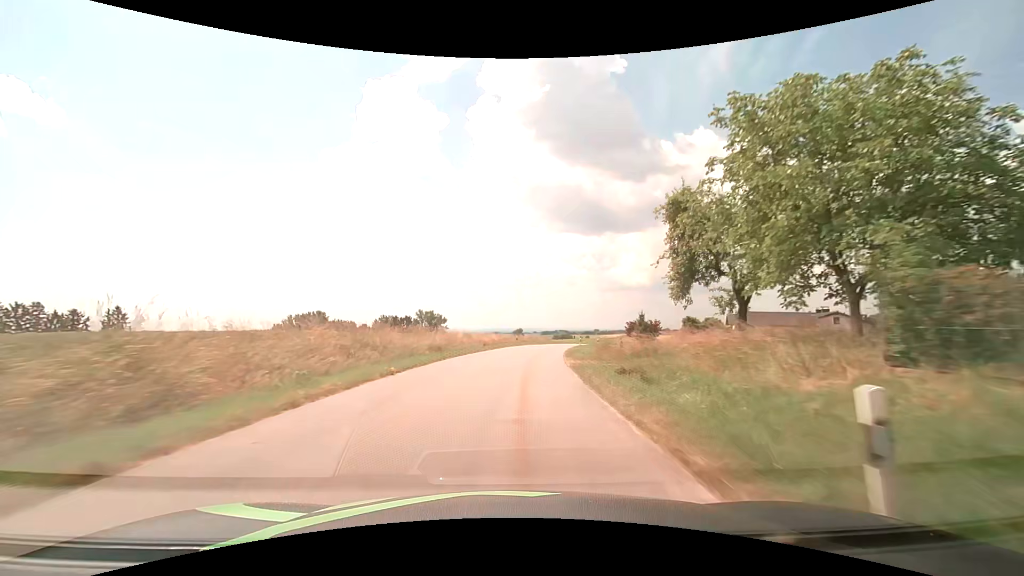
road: tertiary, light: Day
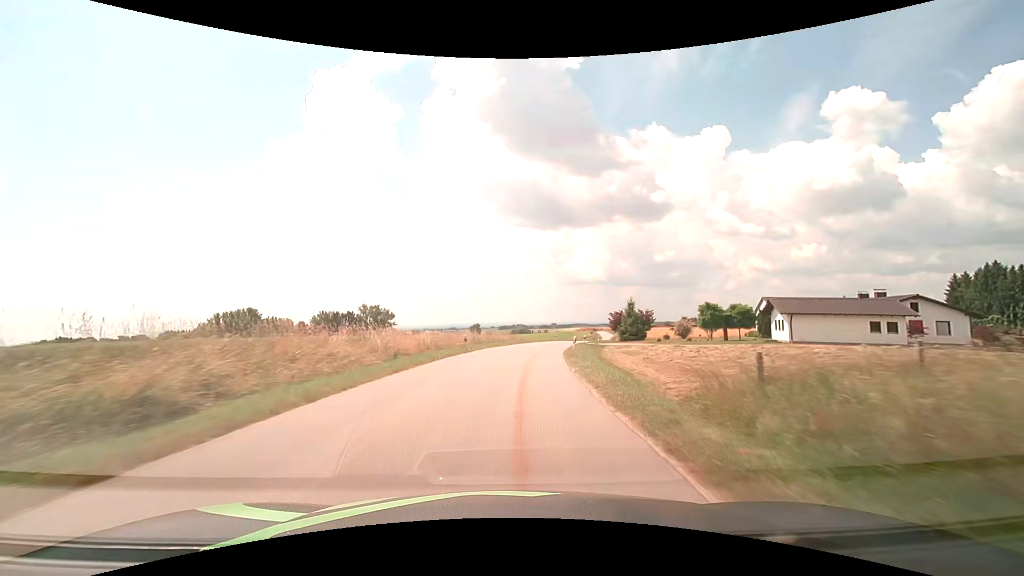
(+0.9, +22.7) m; +5°
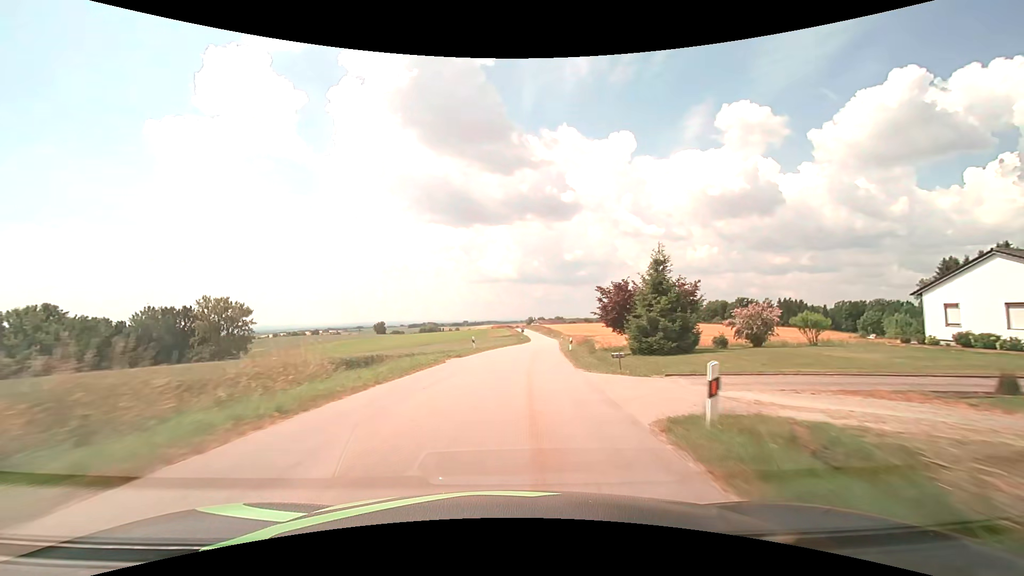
(+3.9, +46.0) m; +10°
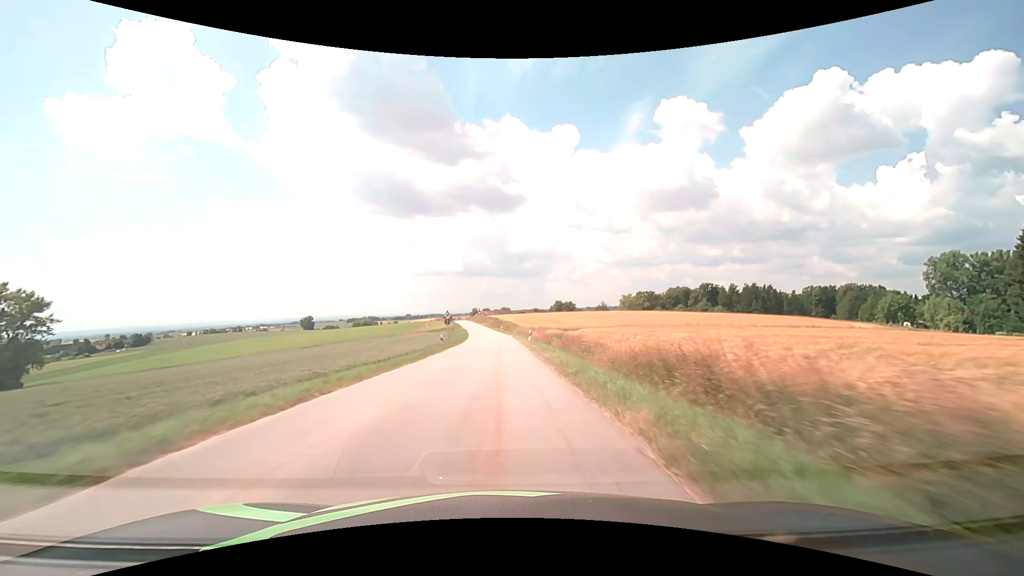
(+3.4, +46.6) m; +6°
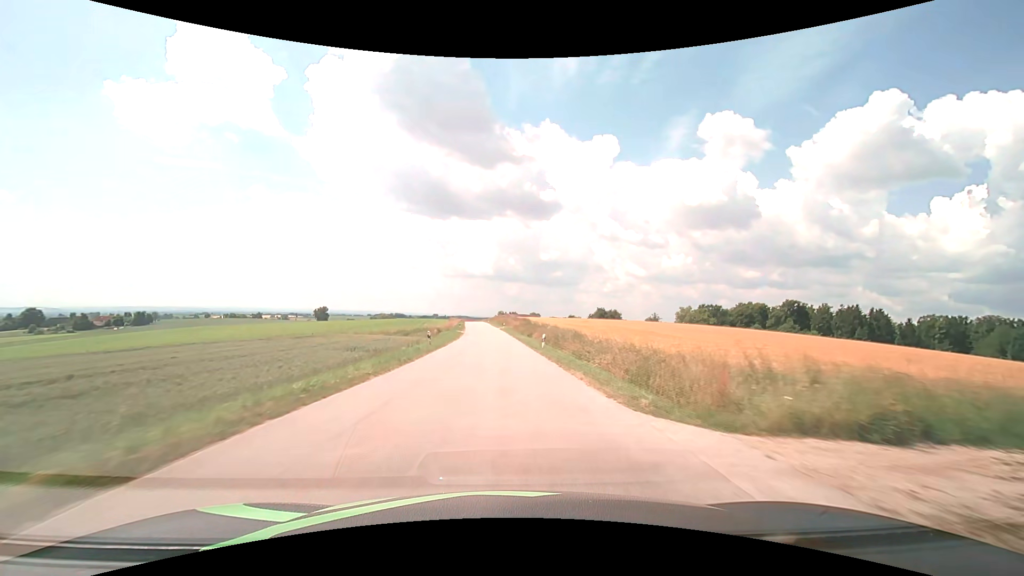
(-1.5, +59.3) m; -3°
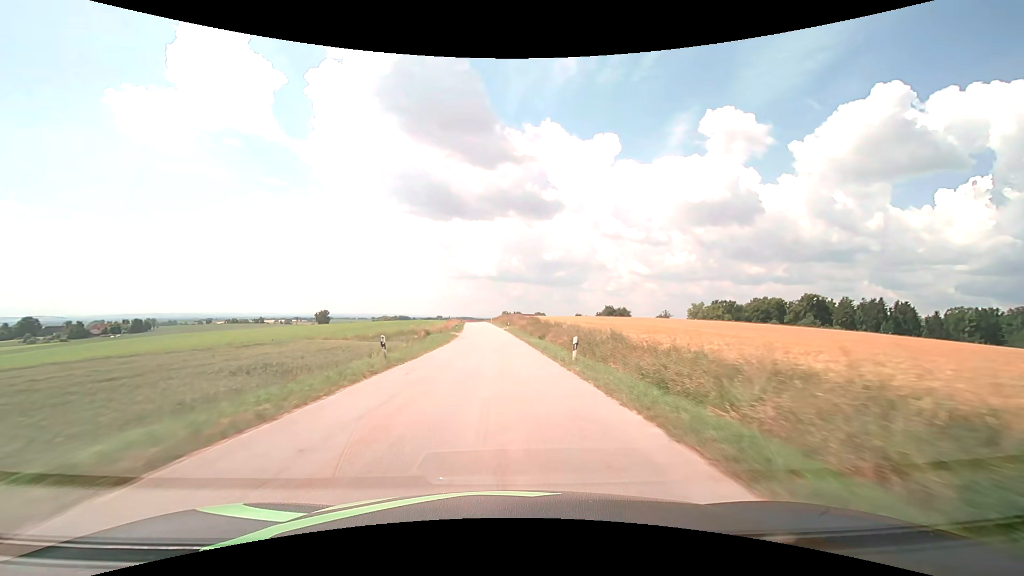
(0.0, +11.8) m; 0°
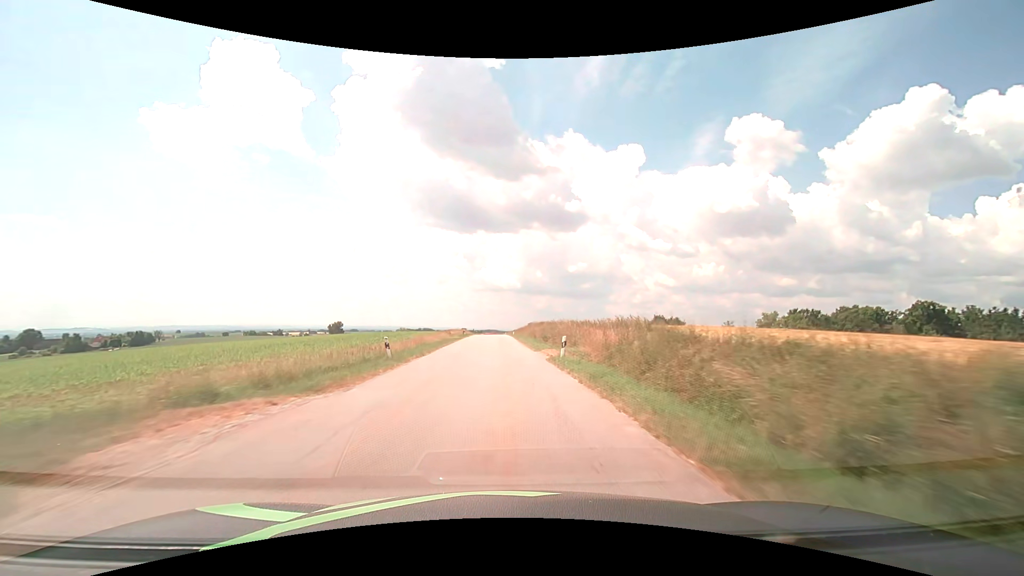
(-1.1, +46.9) m; -3°
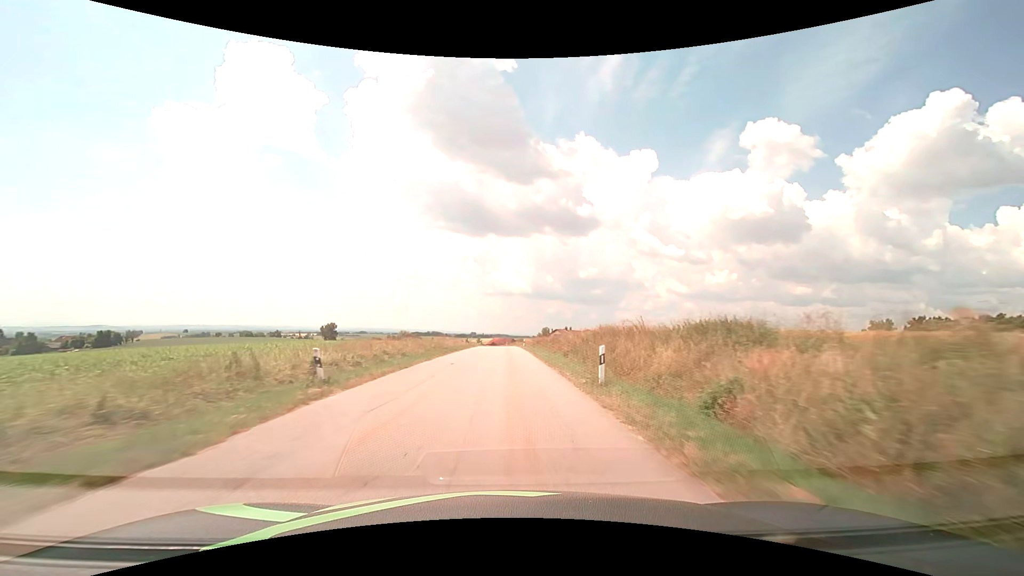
(-1.2, +57.6) m; -1°
(0, +10) (0, +20) (0, +30) (0, +40) (0, +50) (0, +60) (0, +70) (0, +80) (0, +90) (-1, +100) m
